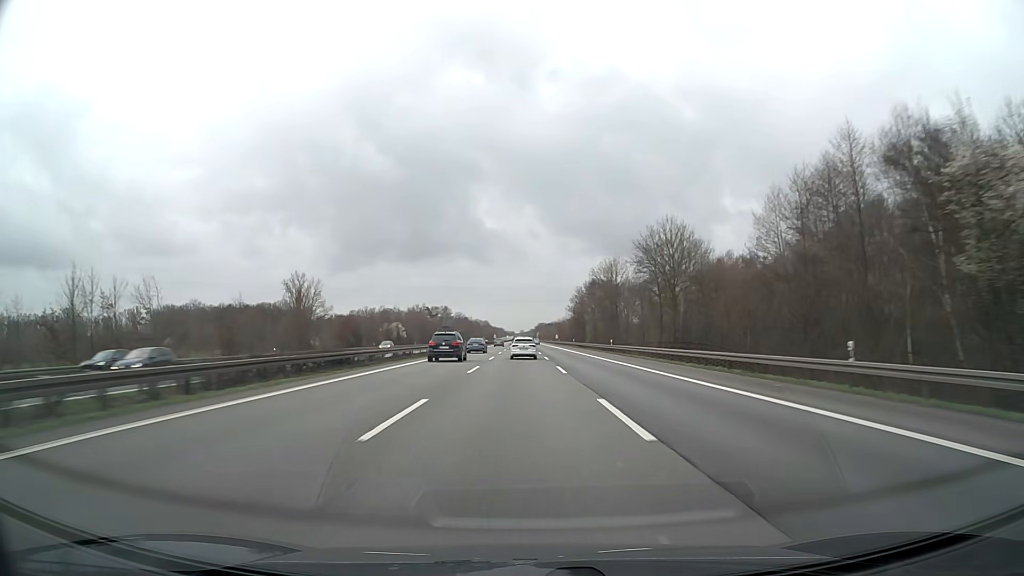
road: motorway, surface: asphalt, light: Day
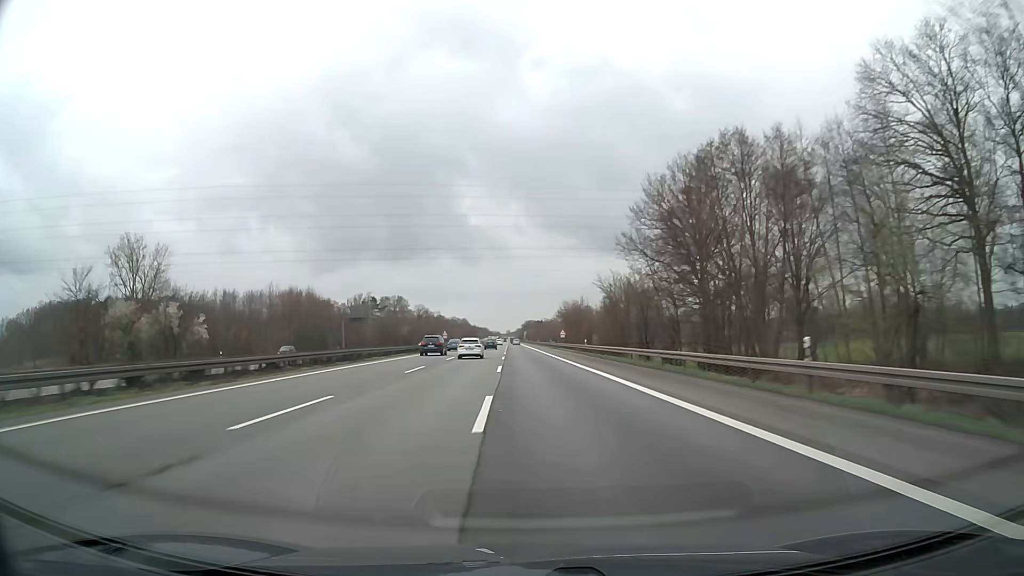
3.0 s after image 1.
(+1.5, +106.8) m; +1°
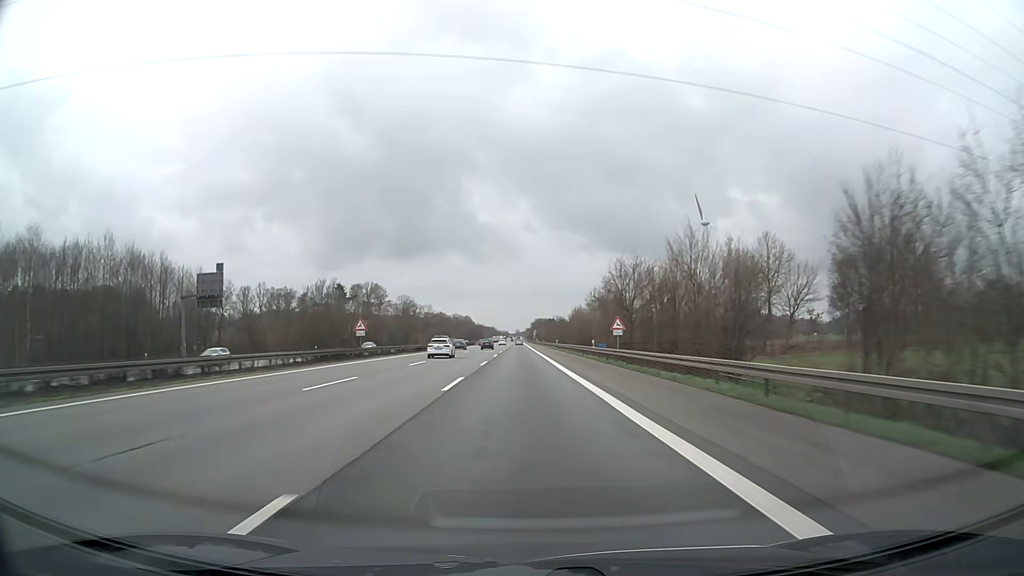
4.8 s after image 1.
(-0.4, +64.5) m; -1°
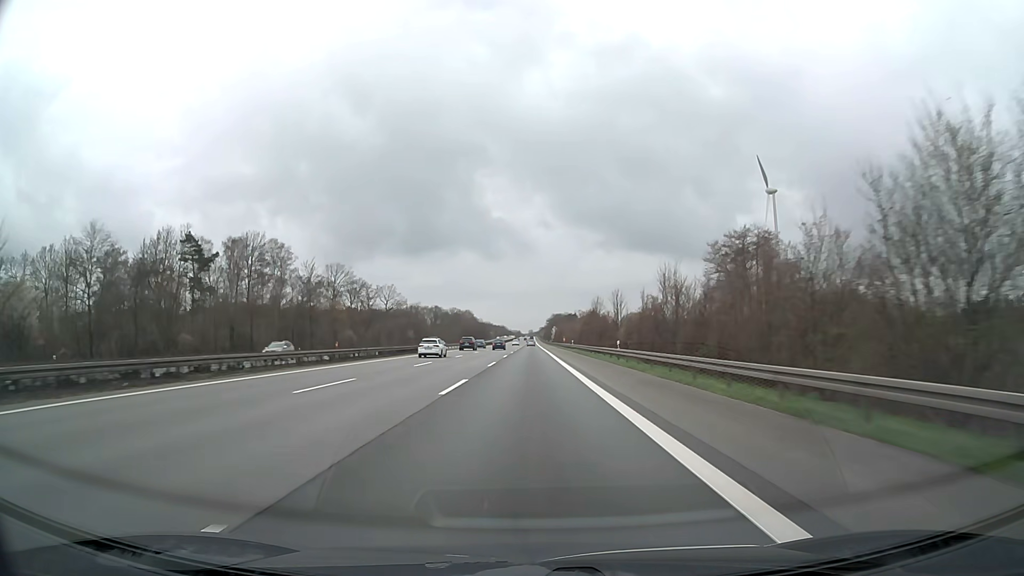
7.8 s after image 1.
(-1.4, +109.3) m; -1°
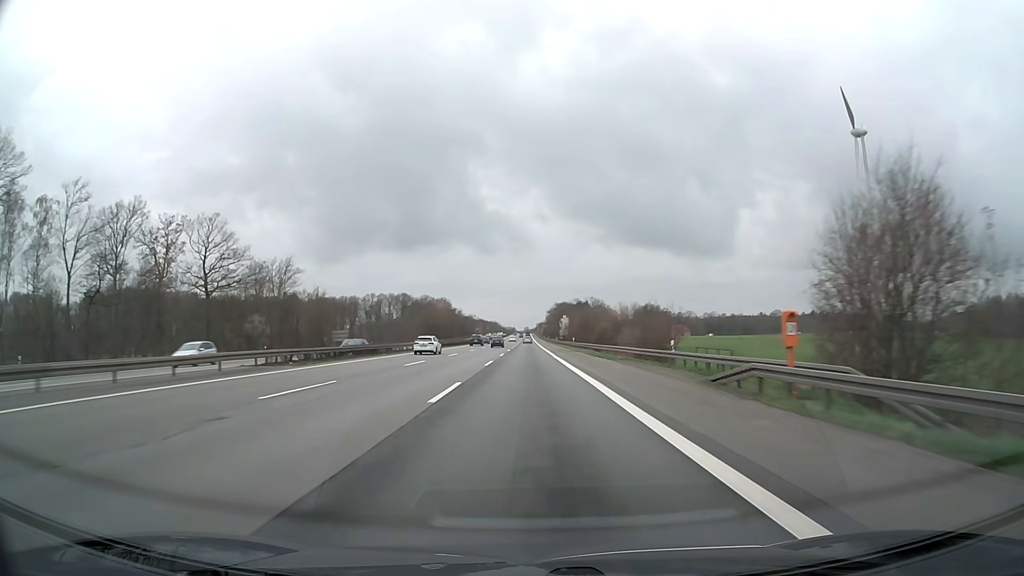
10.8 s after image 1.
(+0.5, +110.4) m; 0°
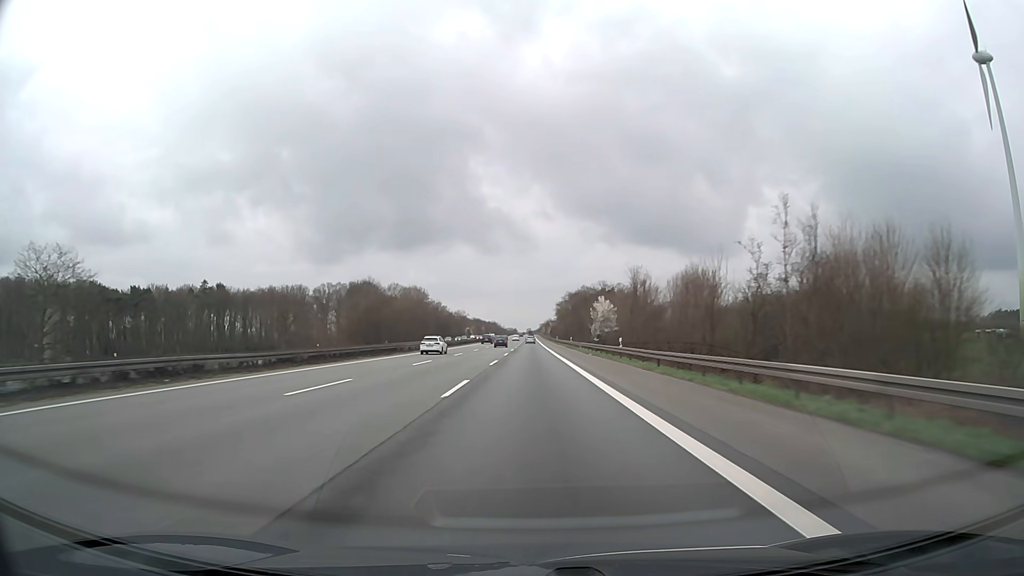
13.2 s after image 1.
(-0.1, +88.7) m; 0°
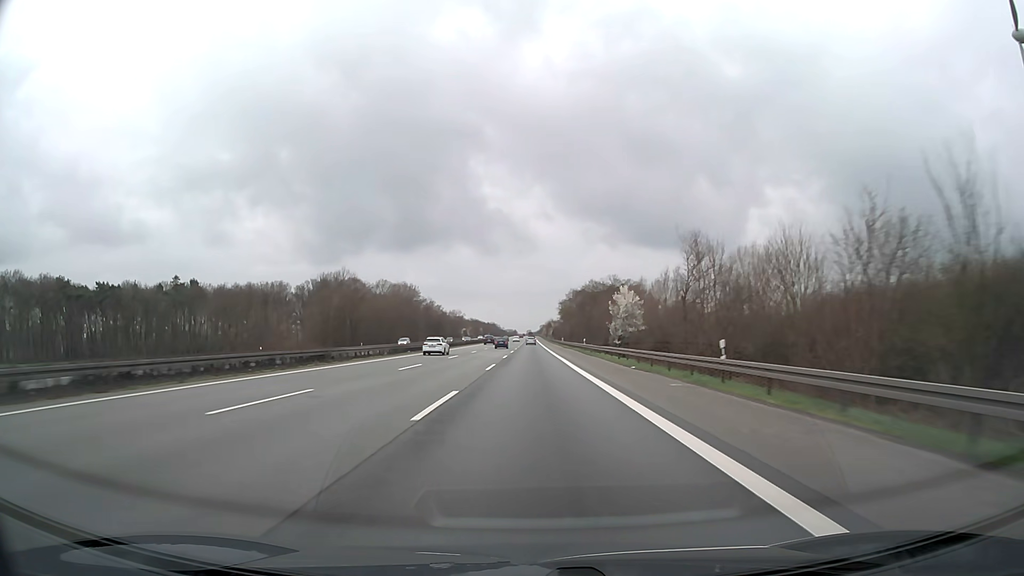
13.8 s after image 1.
(0.0, +22.2) m; 0°
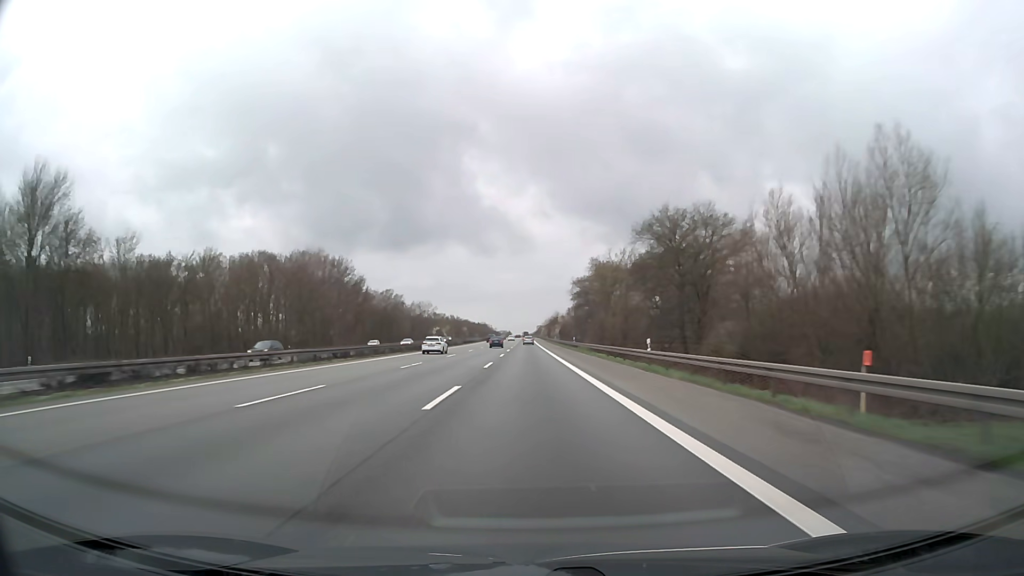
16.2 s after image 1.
(+0.3, +88.7) m; +1°
(0, +10) (0, +20) (0, +30) (0, +40) (0, +50) (0, +60) (0, +70) (0, +80) (0, +90) (0, +100) m
